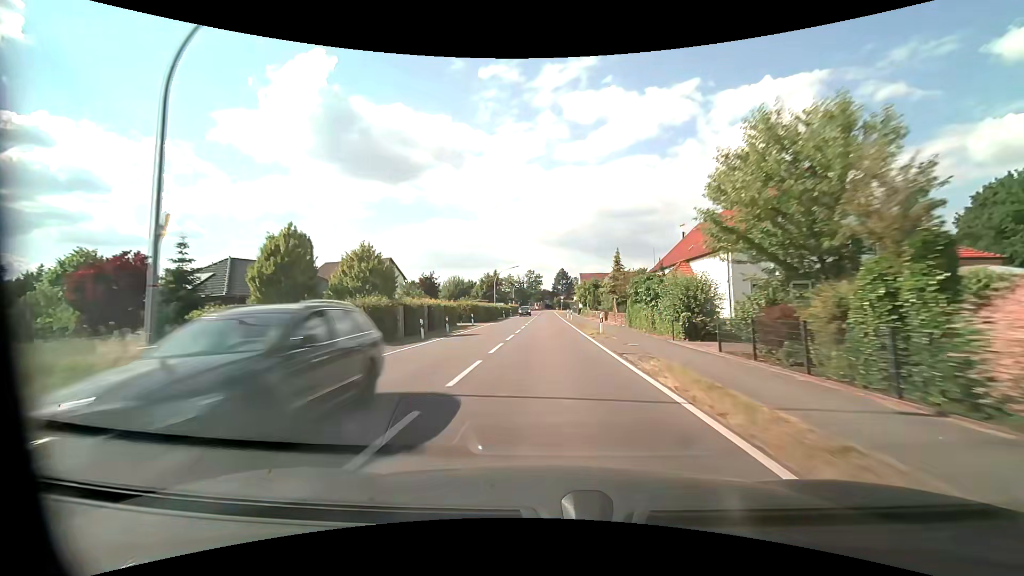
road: tertiary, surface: asphalt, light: Day
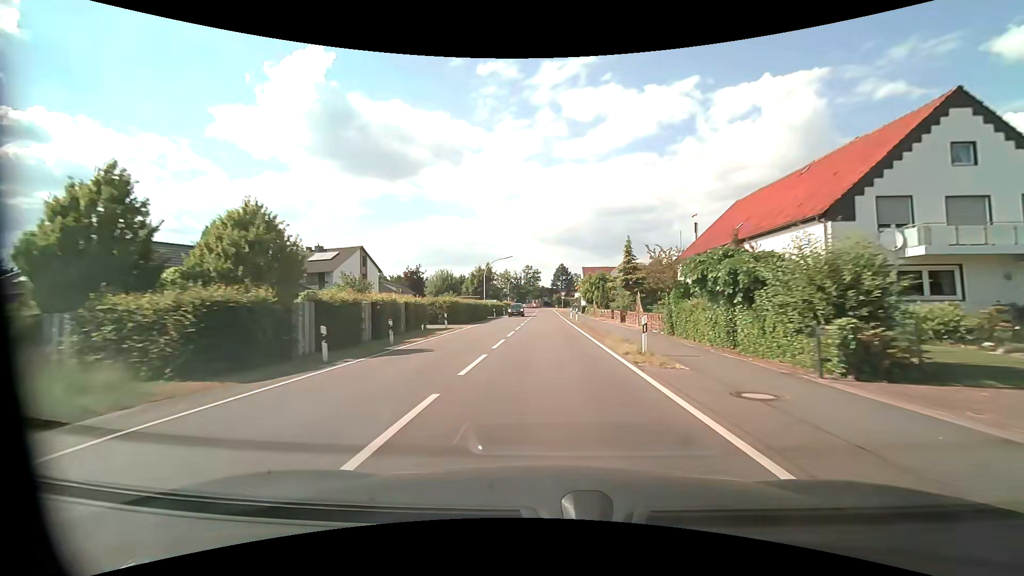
(0.0, +11.1) m; 0°
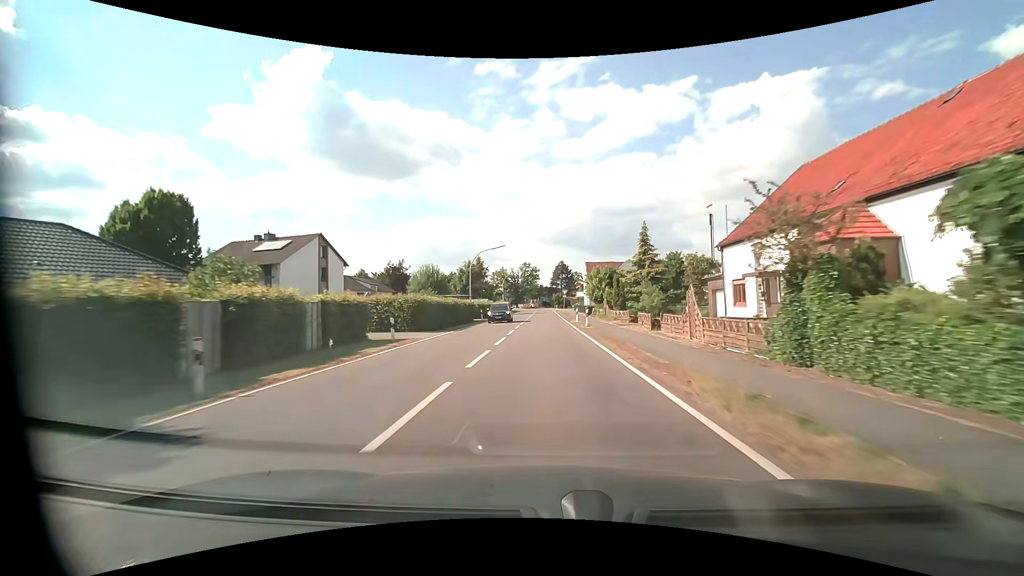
(0.0, +11.1) m; 0°
(0, +10) (0, +20) (0, +30) (0, +40) (0, +50) (0, +60) (0, +70) (0, +80) (0, +90) (0, +100) m
